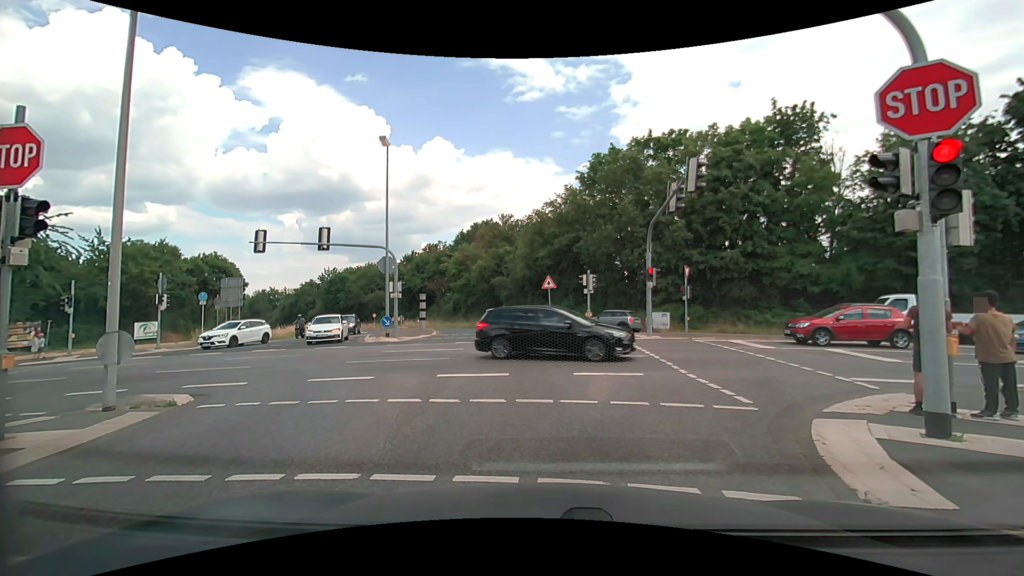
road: secondary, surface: asphalt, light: Day
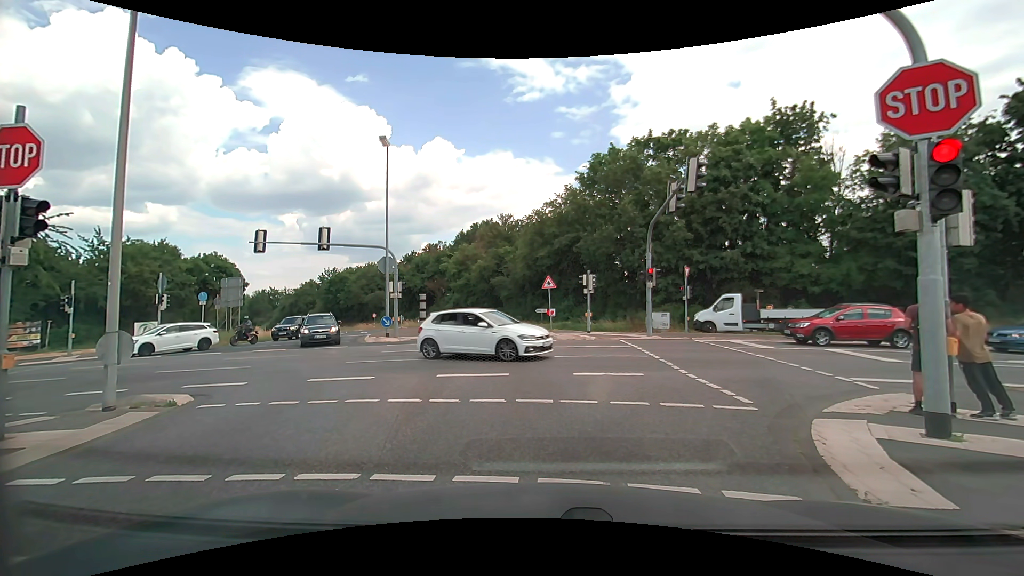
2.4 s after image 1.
(0.0, 0.0) m; 0°
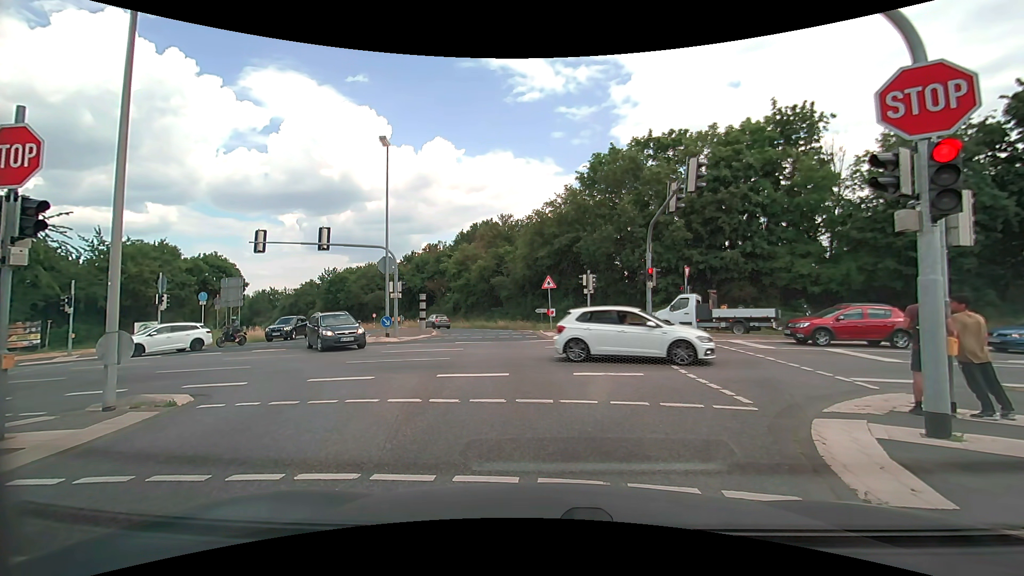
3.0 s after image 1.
(0.0, 0.0) m; 0°
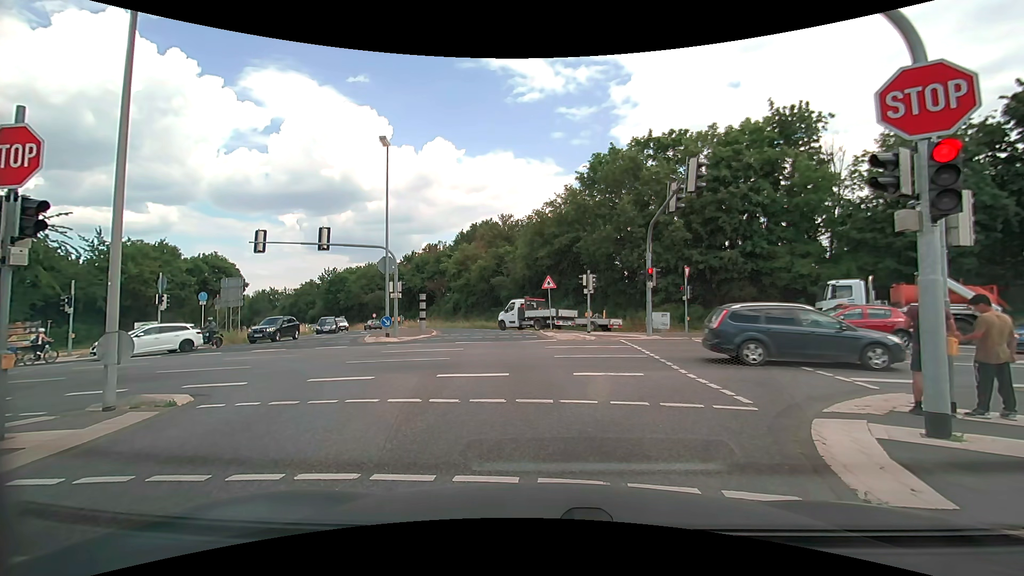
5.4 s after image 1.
(0.0, 0.0) m; 0°
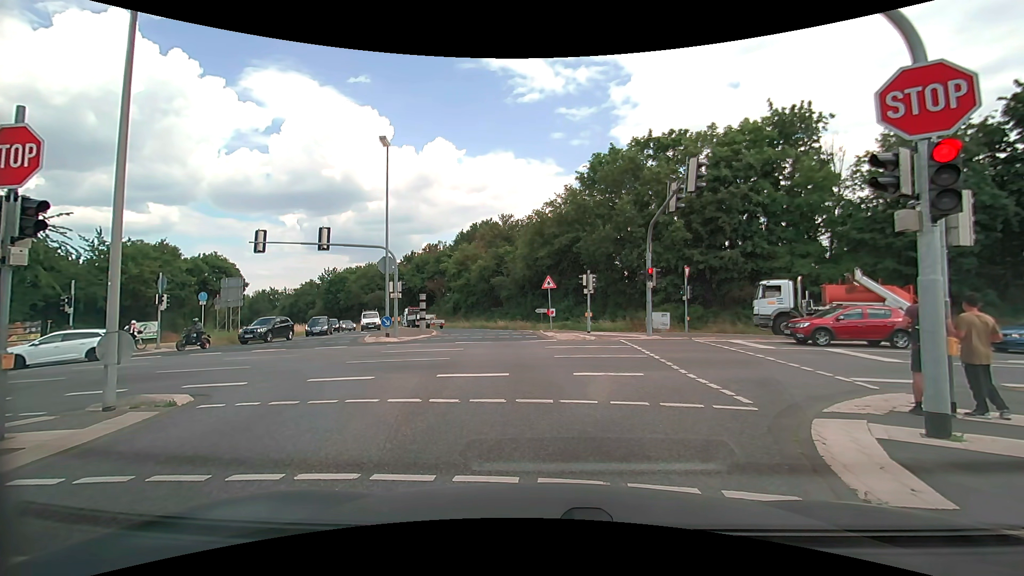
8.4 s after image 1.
(0.0, 0.0) m; 0°
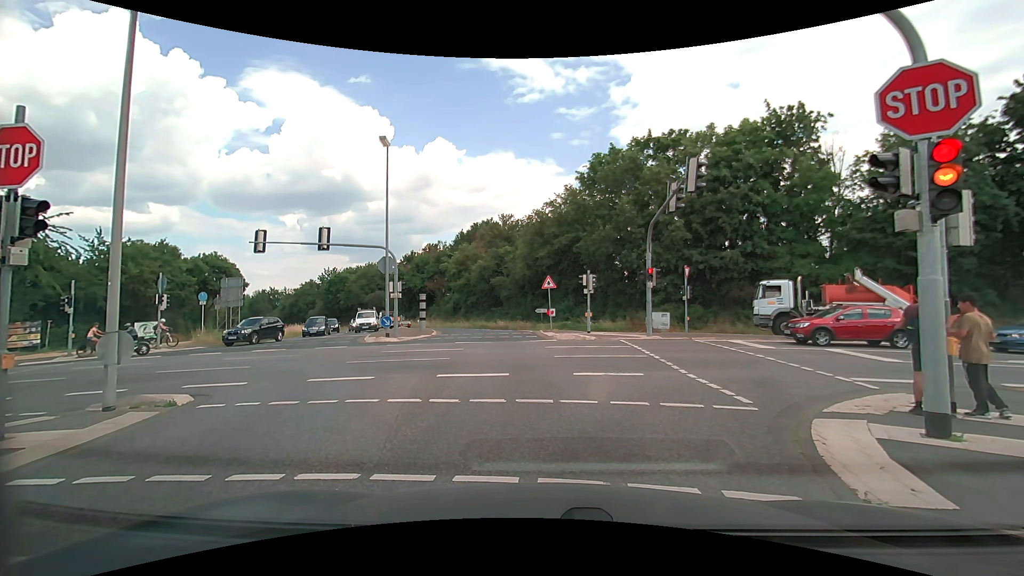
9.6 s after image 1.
(0.0, 0.0) m; 0°
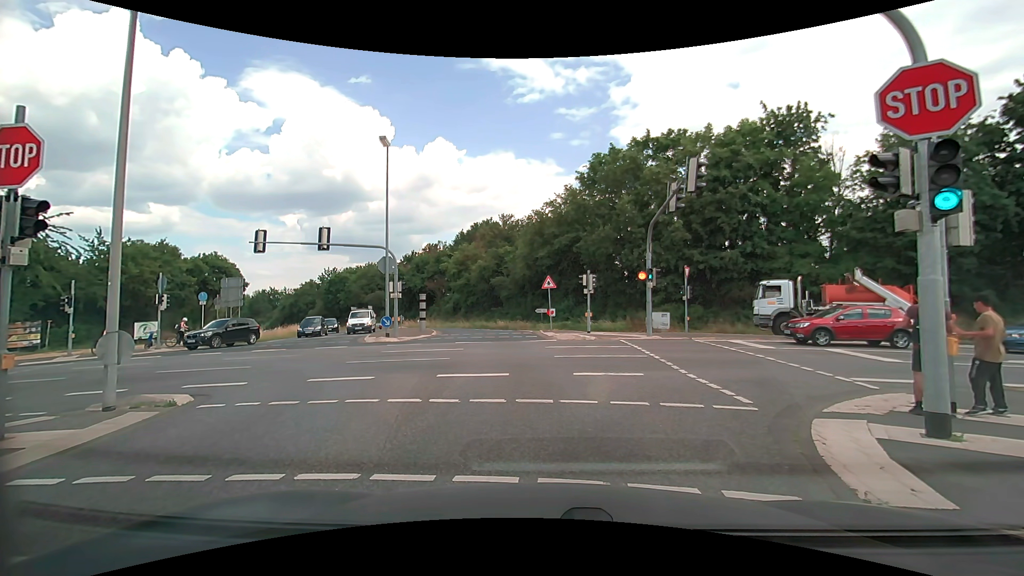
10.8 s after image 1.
(0.0, 0.0) m; 0°
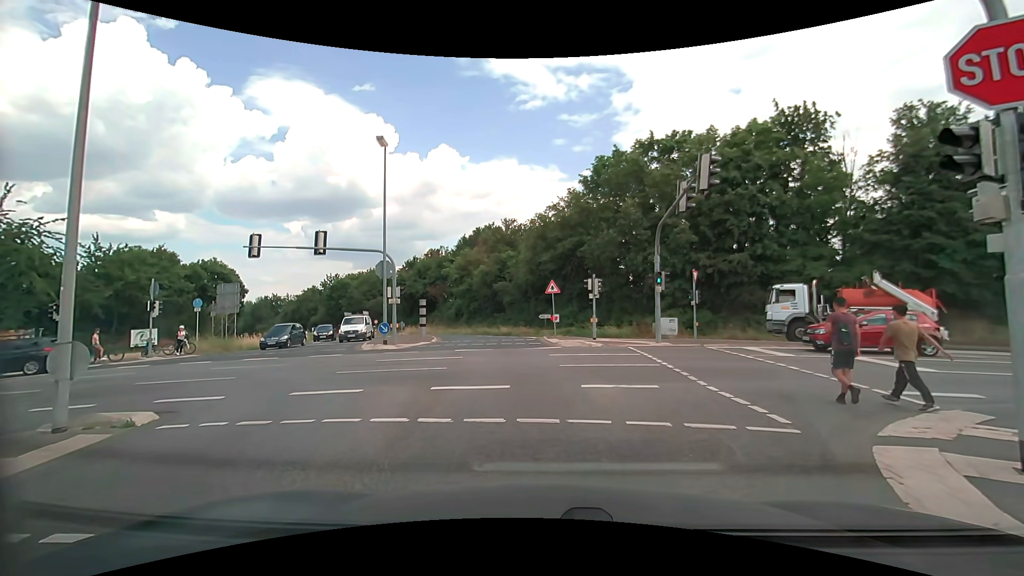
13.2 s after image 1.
(0.0, +1.1) m; -1°
(0, +10) (-2, +20) (-4, +30) (-6, +39) (-10, +49) (-15, +57) (-20, +66) (-26, +74) (-32, +82) (-38, +90) m
